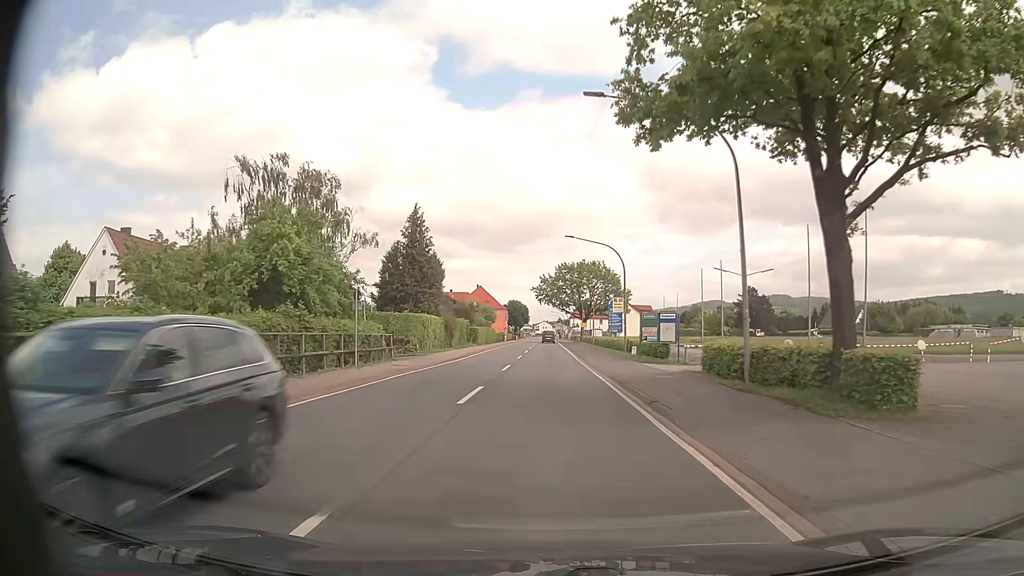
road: primary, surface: asphalt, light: Day
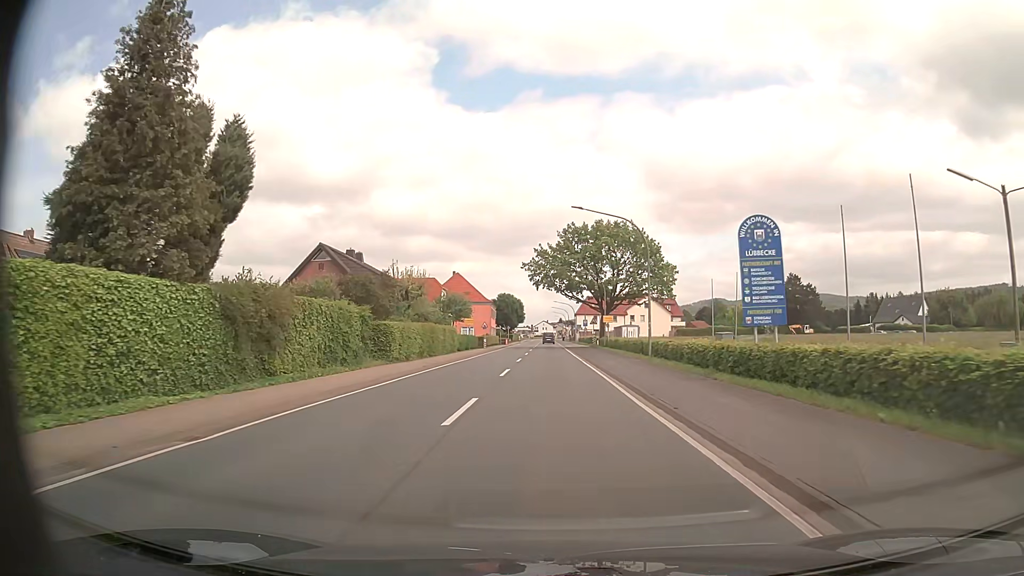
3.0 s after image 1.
(-0.1, +39.8) m; 0°
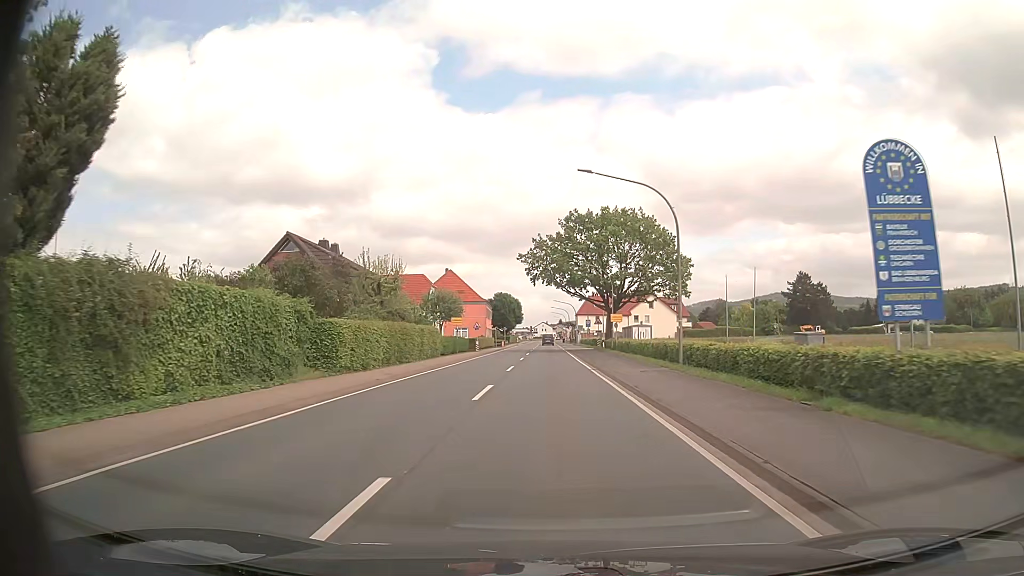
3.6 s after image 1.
(0.0, +8.0) m; -1°
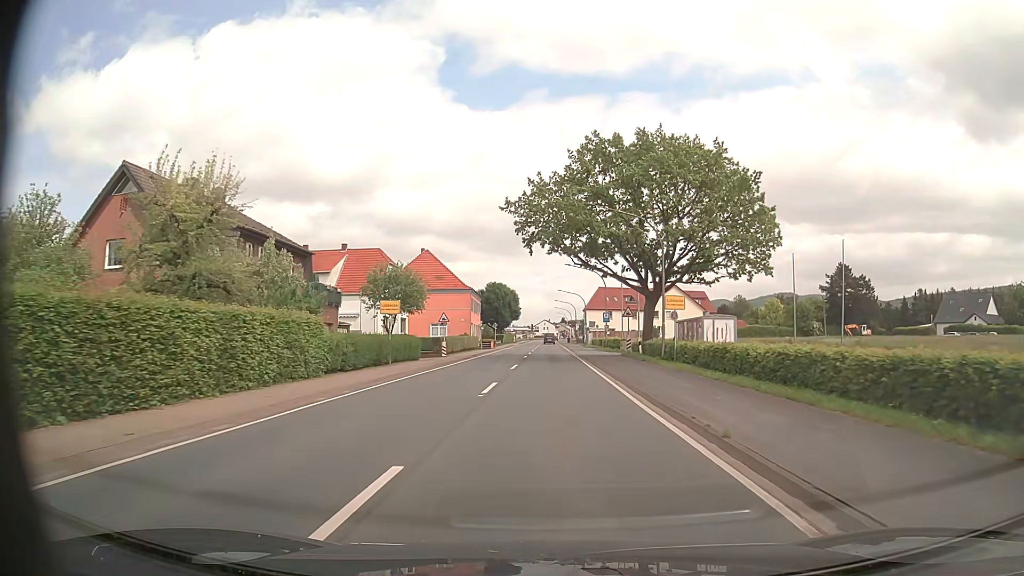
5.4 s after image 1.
(+0.2, +23.8) m; 0°
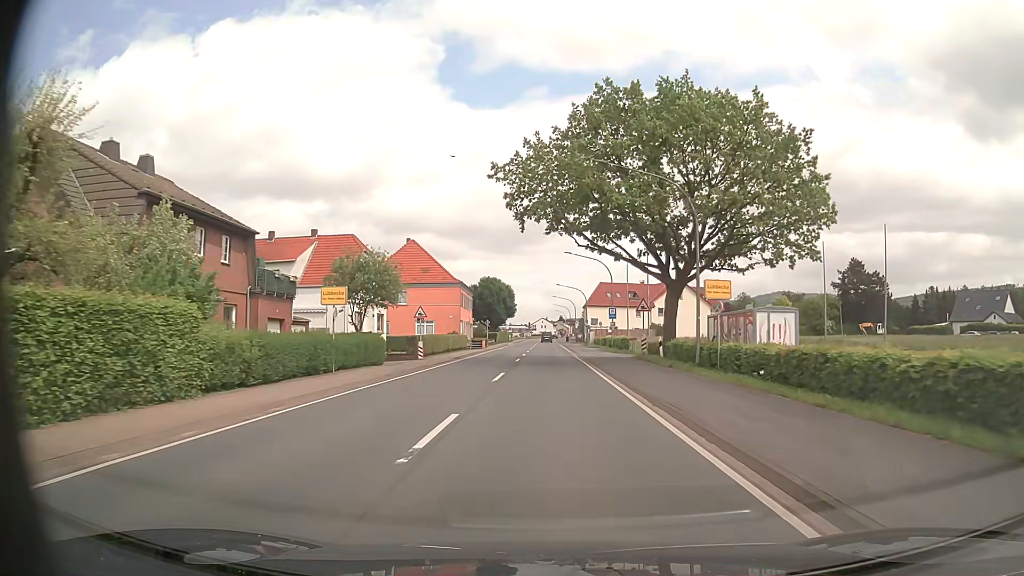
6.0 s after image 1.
(0.0, +7.9) m; 0°
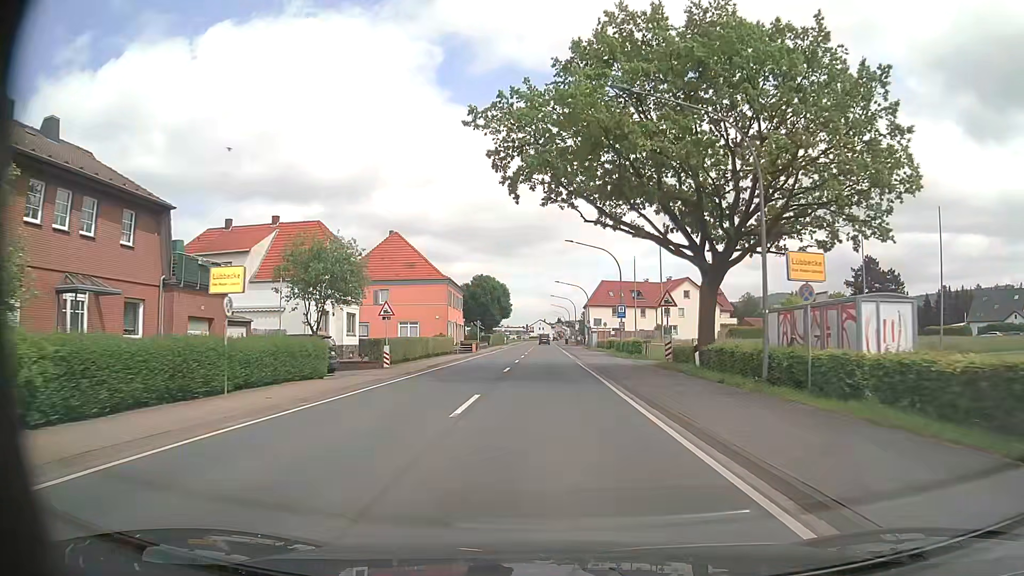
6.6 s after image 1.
(0.0, +7.9) m; 0°
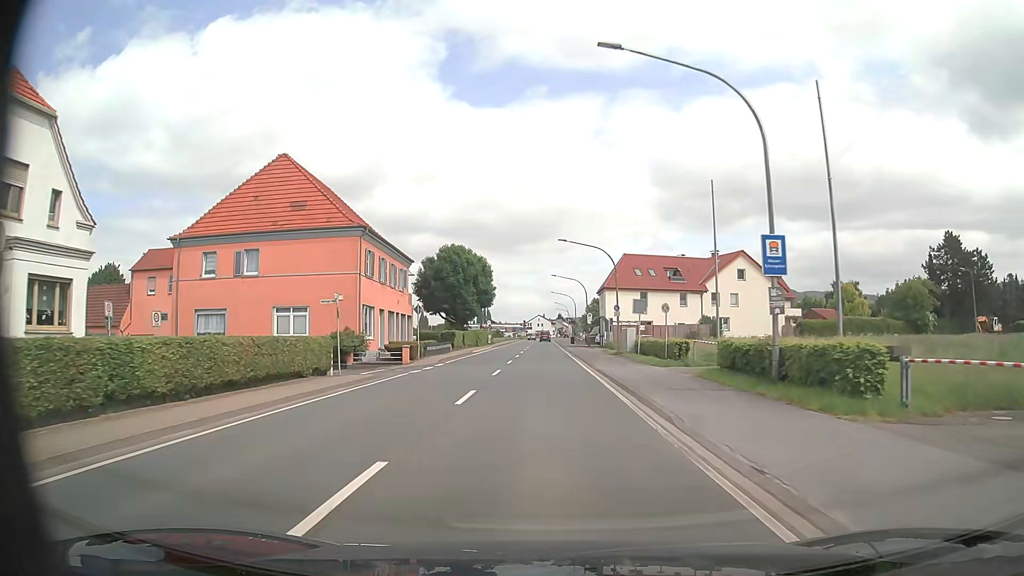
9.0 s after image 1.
(0.0, +31.6) m; 0°
